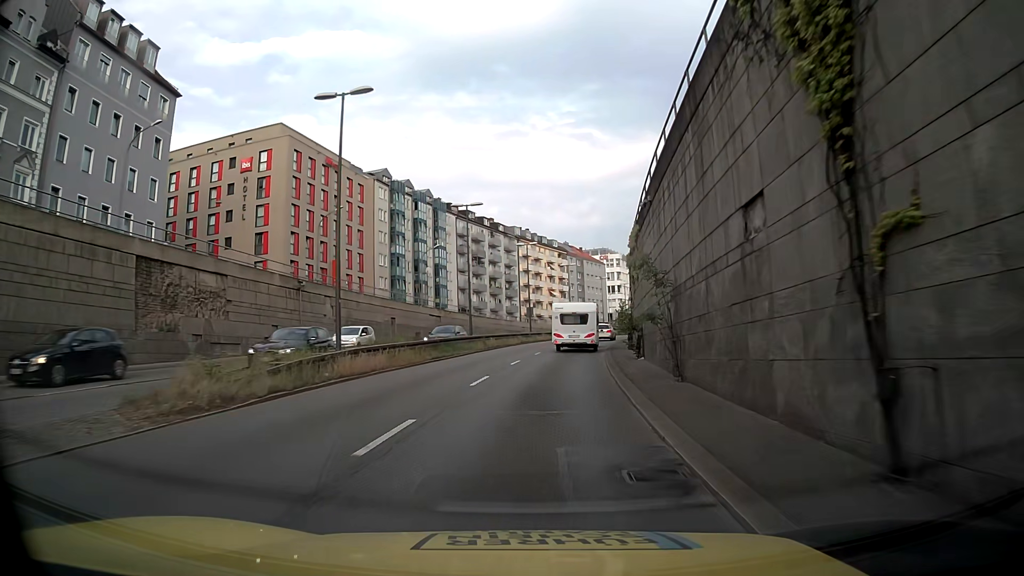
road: trunk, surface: asphalt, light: Day
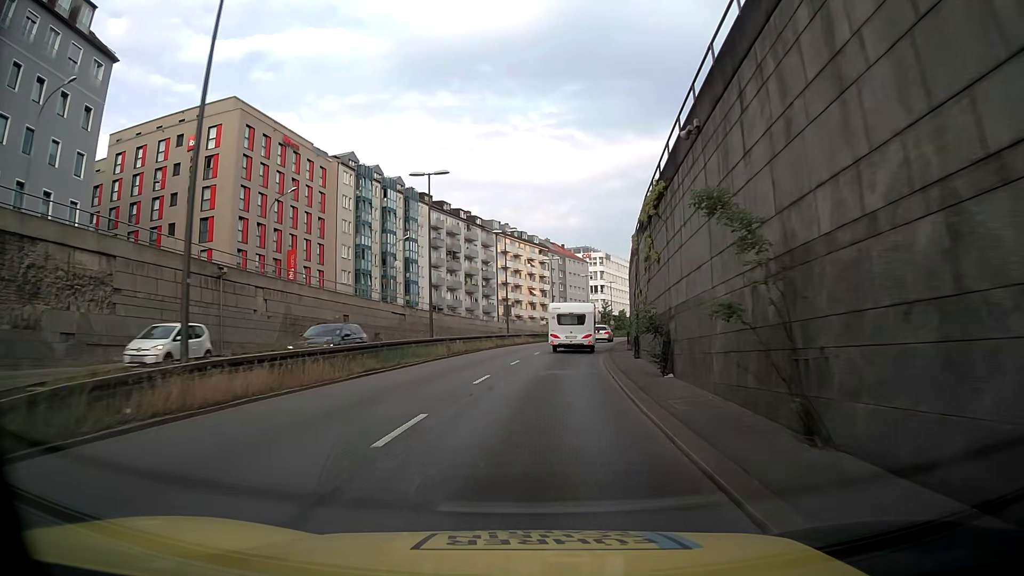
(+0.1, +8.1) m; +2°
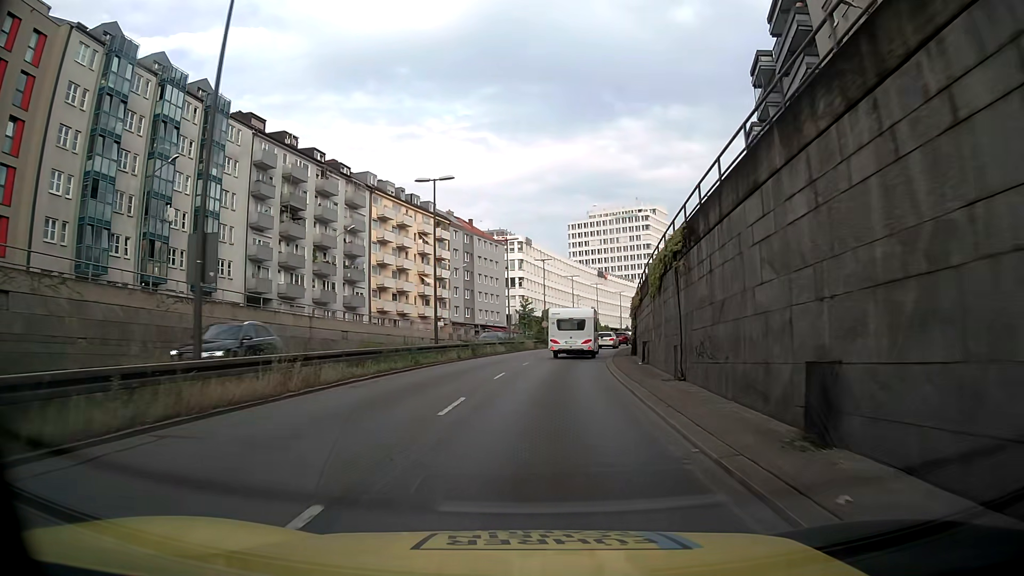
(+2.5, +39.1) m; +8°
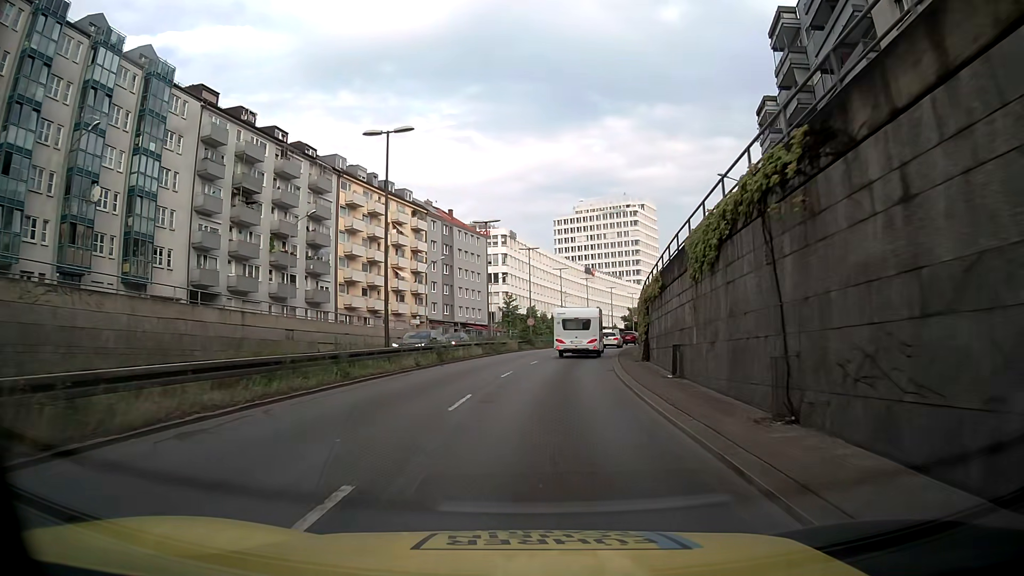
(+0.1, +7.8) m; +1°
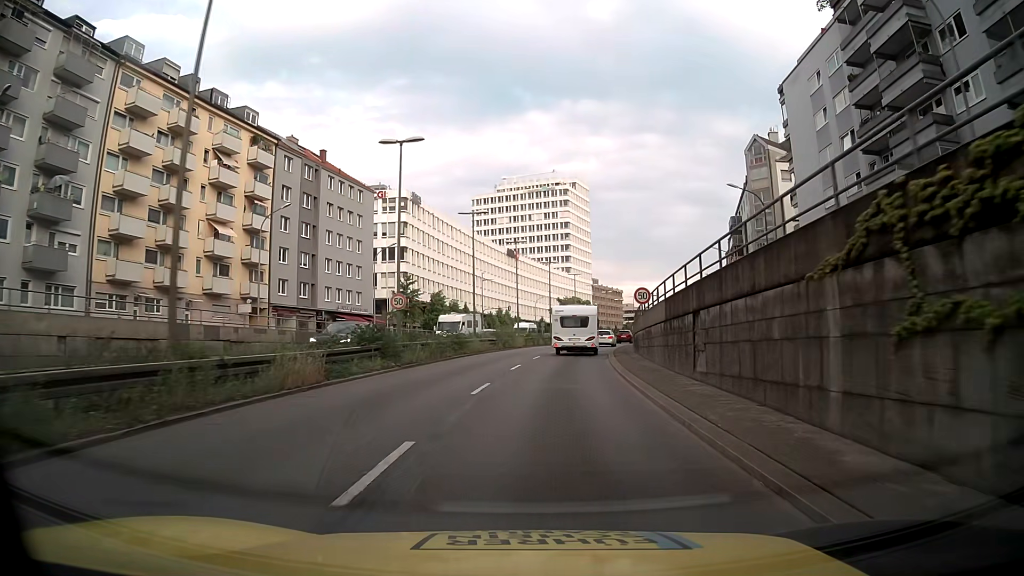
(+1.6, +31.9) m; +6°
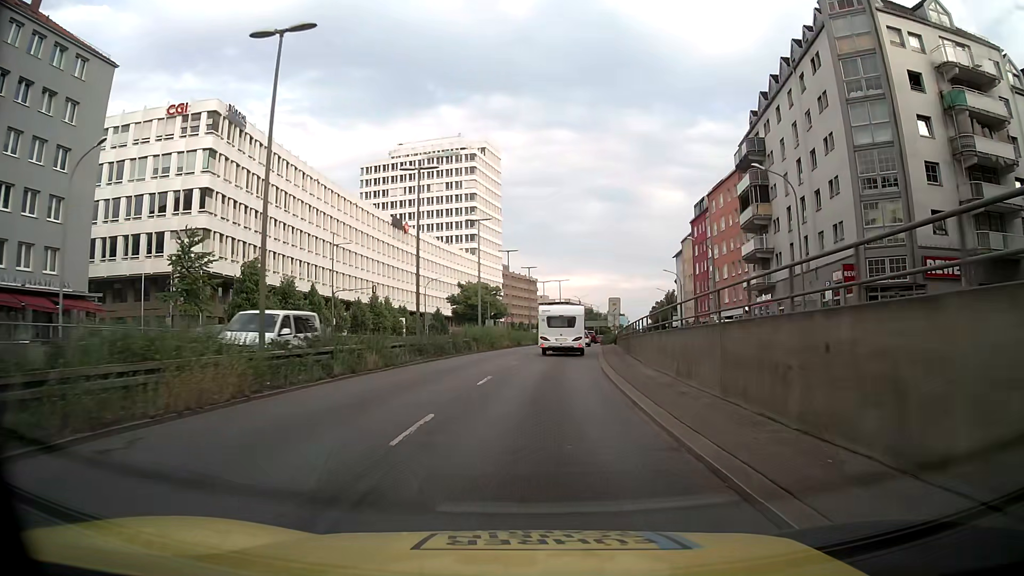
(+2.6, +39.6) m; +7°
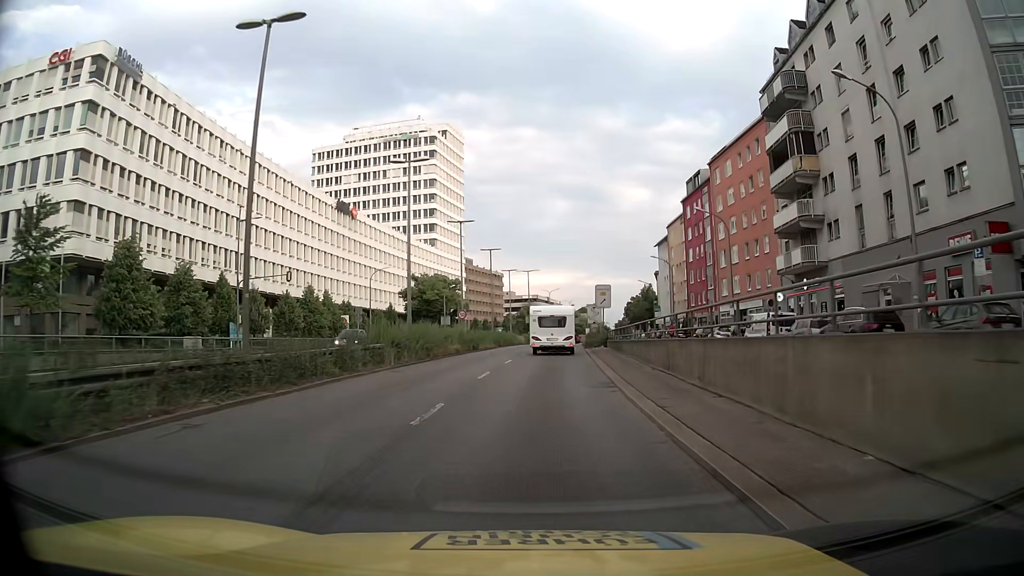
(+0.4, +15.6) m; +3°
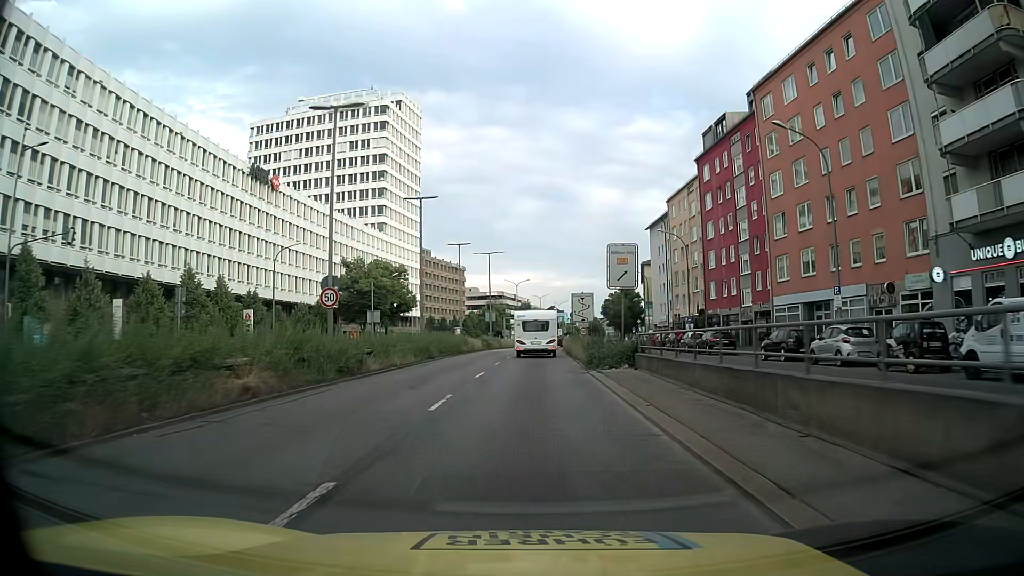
(+0.6, +23.4) m; +2°
(0, +10) (0, +20) (0, +30) (+1, +40) (+1, +50) (+1, +60) (+2, +70) (+3, +80) (+4, +90) (+5, +100) m
